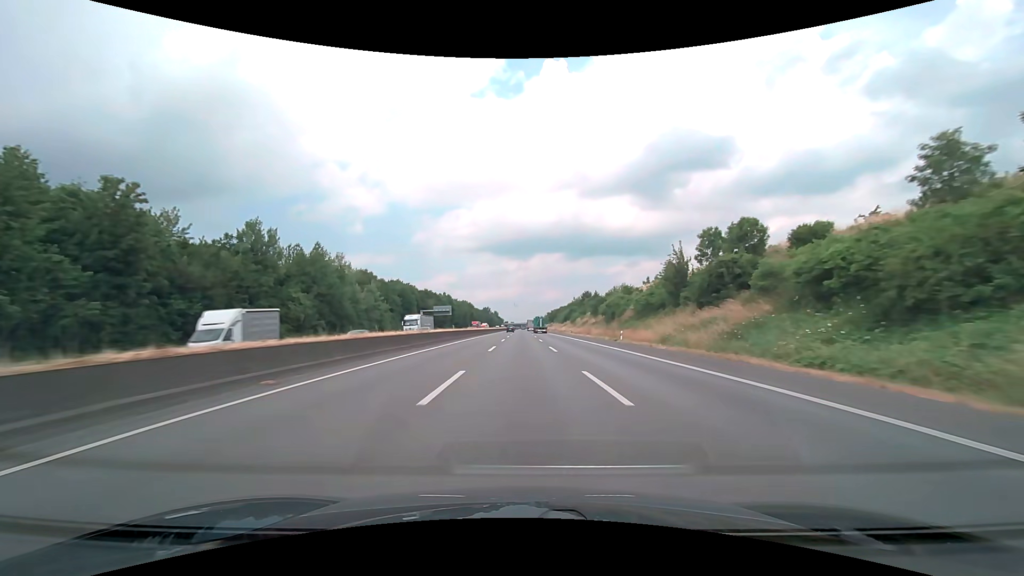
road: motorway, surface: asphalt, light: Day
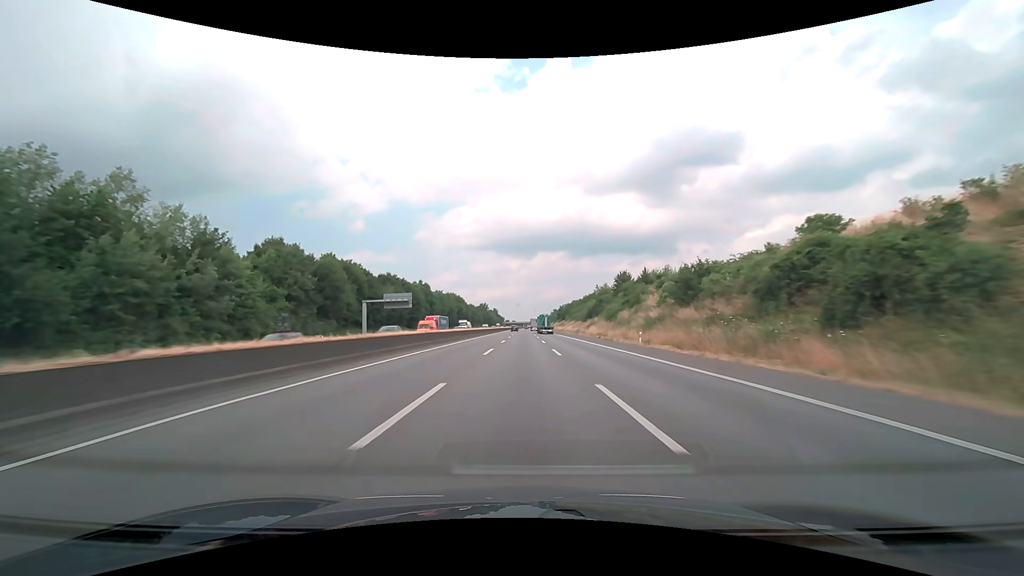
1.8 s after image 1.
(-0.1, +57.0) m; 0°
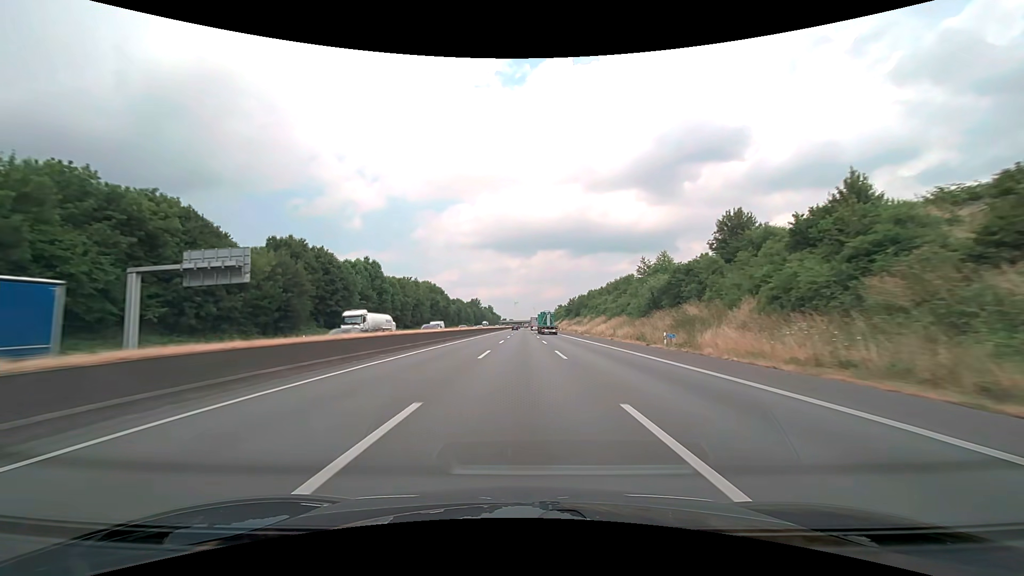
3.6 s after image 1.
(-0.1, +57.1) m; 0°
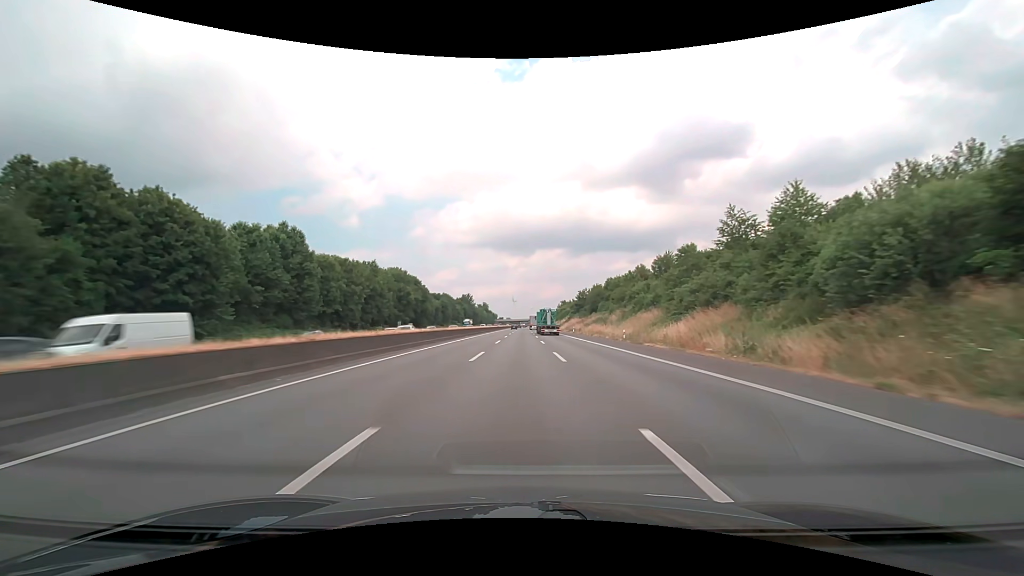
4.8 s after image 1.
(+0.1, +38.1) m; 0°
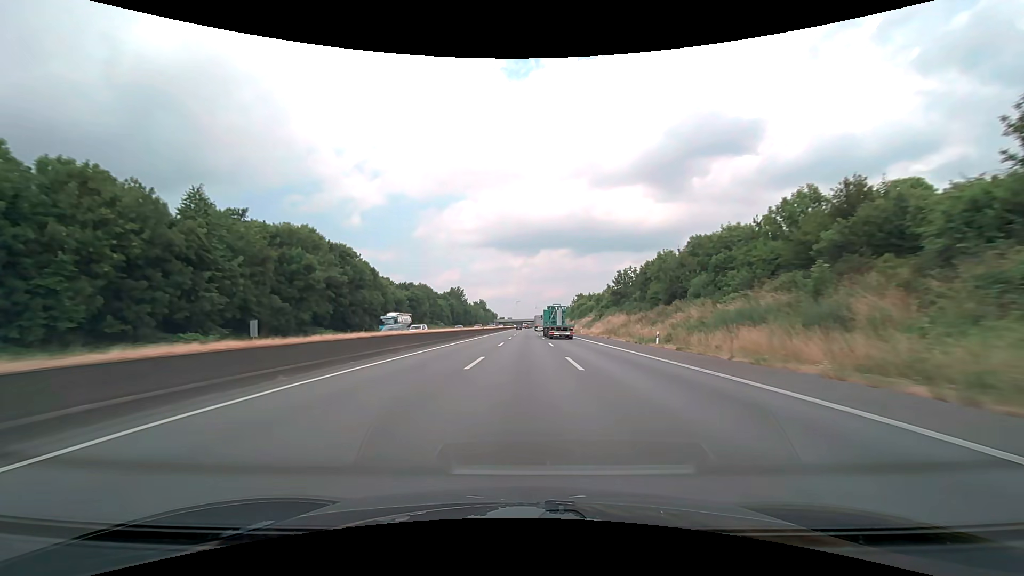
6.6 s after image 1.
(-0.2, +57.1) m; 0°
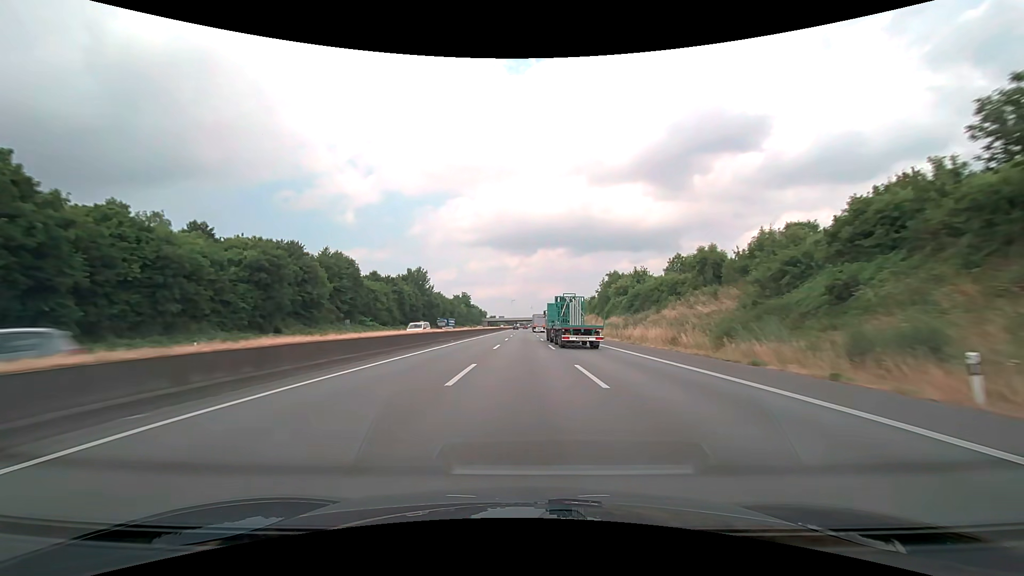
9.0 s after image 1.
(+0.4, +76.2) m; 0°
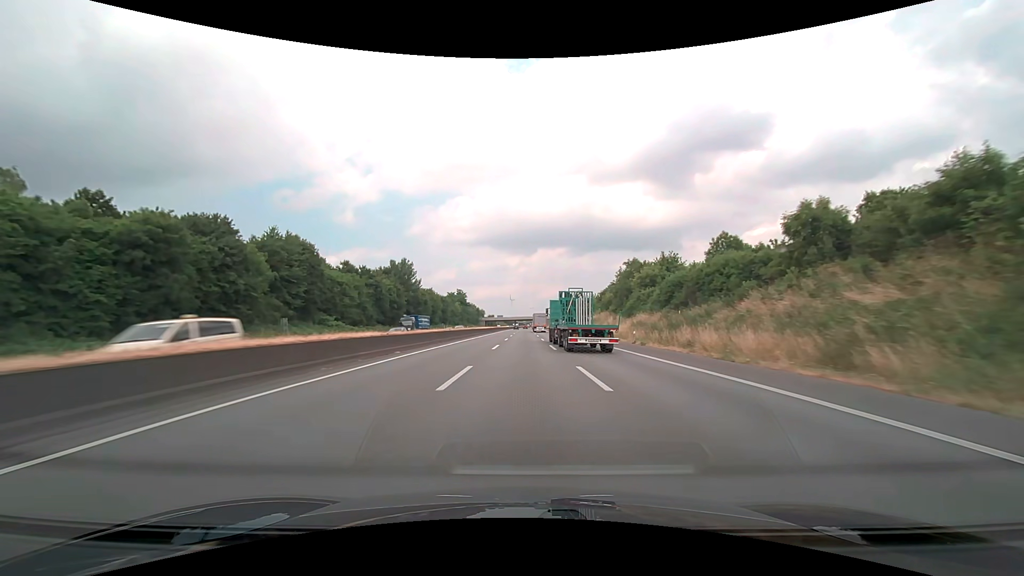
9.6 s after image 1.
(0.0, +19.1) m; 0°
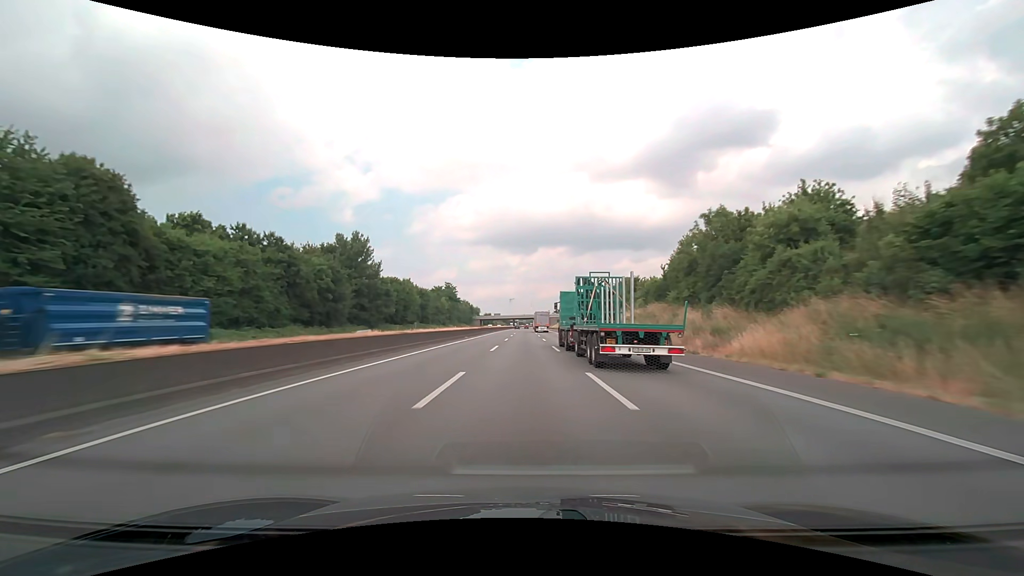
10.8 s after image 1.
(+0.1, +38.1) m; 0°
(0, +10) (0, +20) (0, +30) (0, +40) (0, +50) (0, +60) (0, +70) (0, +80) (0, +90) (0, +100) m
